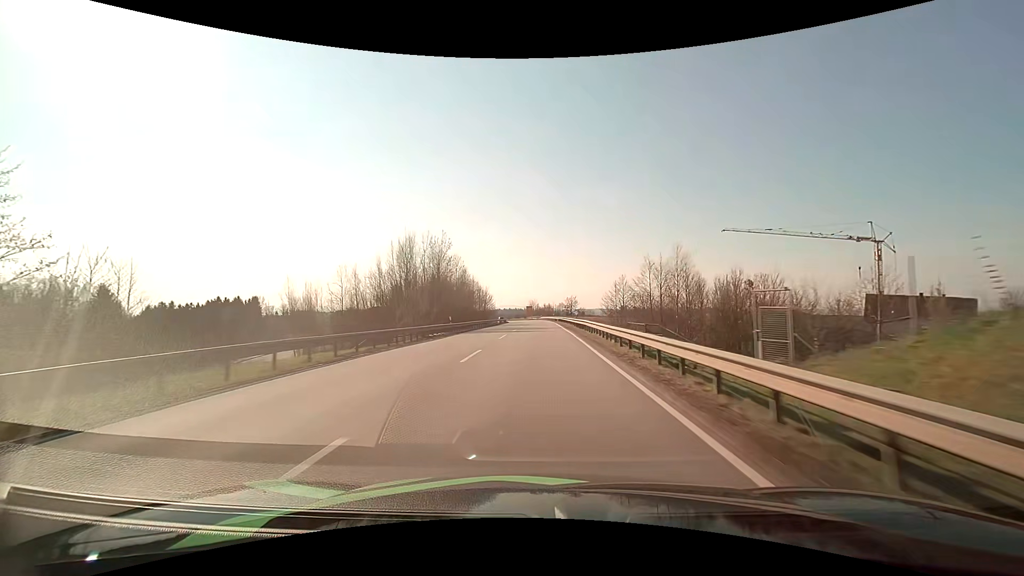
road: primary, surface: asphalt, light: Day
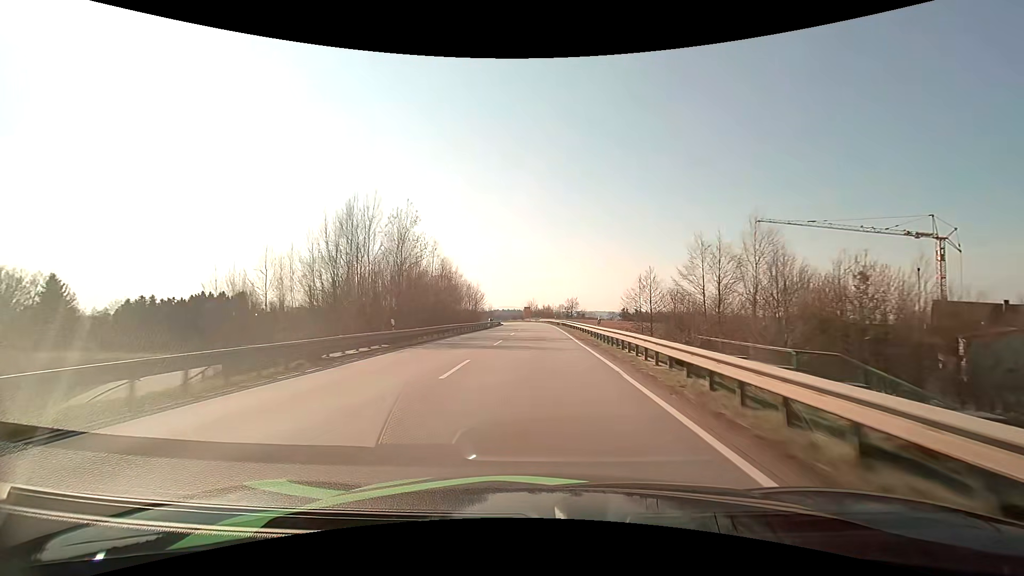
(0.0, +14.9) m; 0°
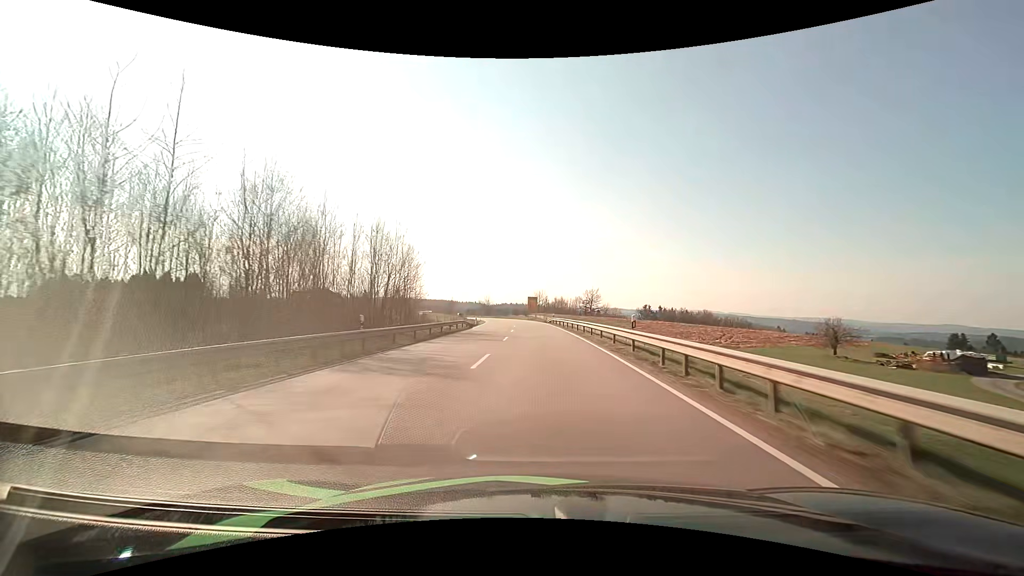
(-0.2, +58.8) m; -1°
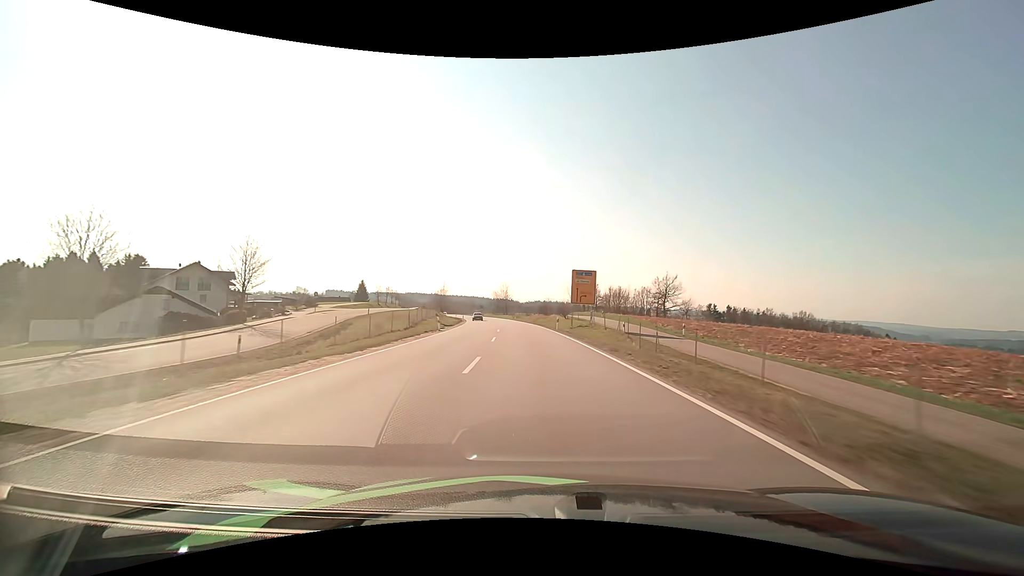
(-2.4, +72.9) m; -4°
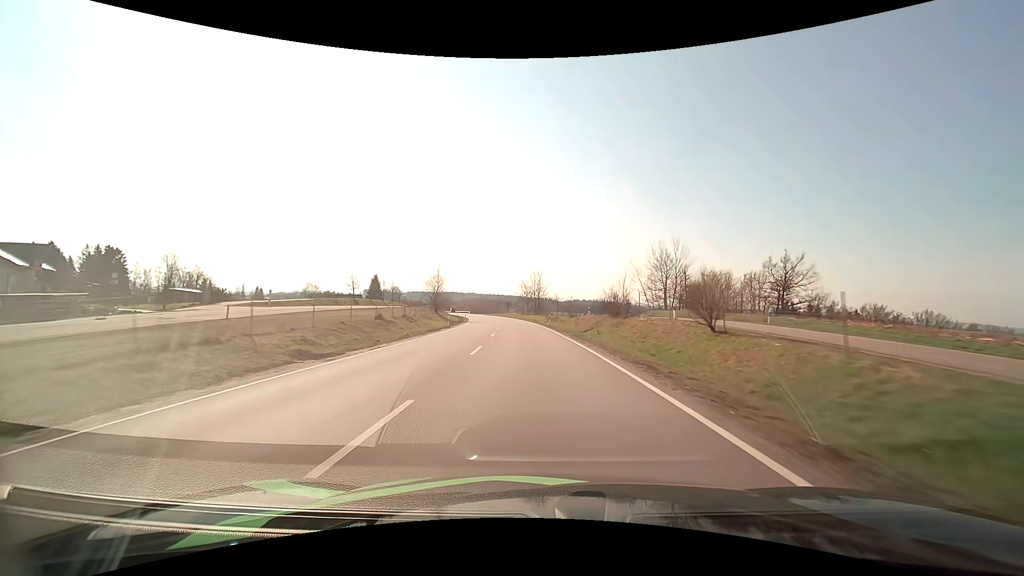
(-1.6, +43.9) m; -4°
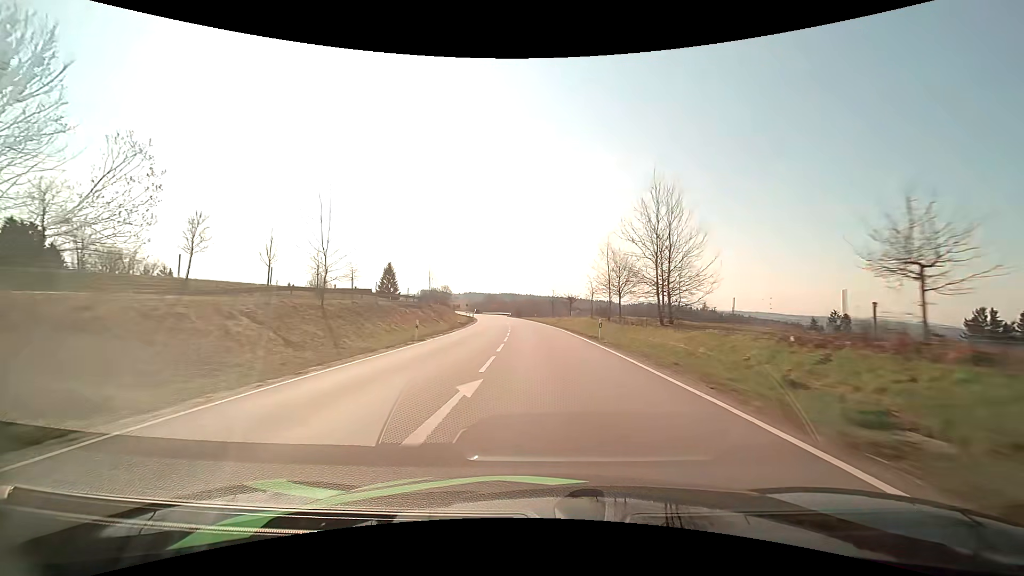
(-4.8, +70.7) m; -7°
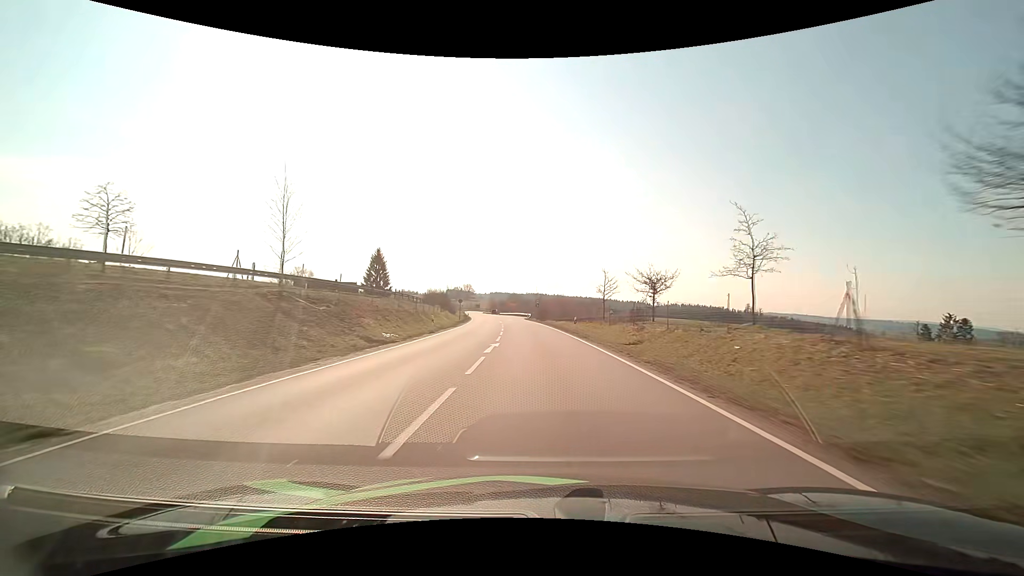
(-1.0, +42.8) m; -3°
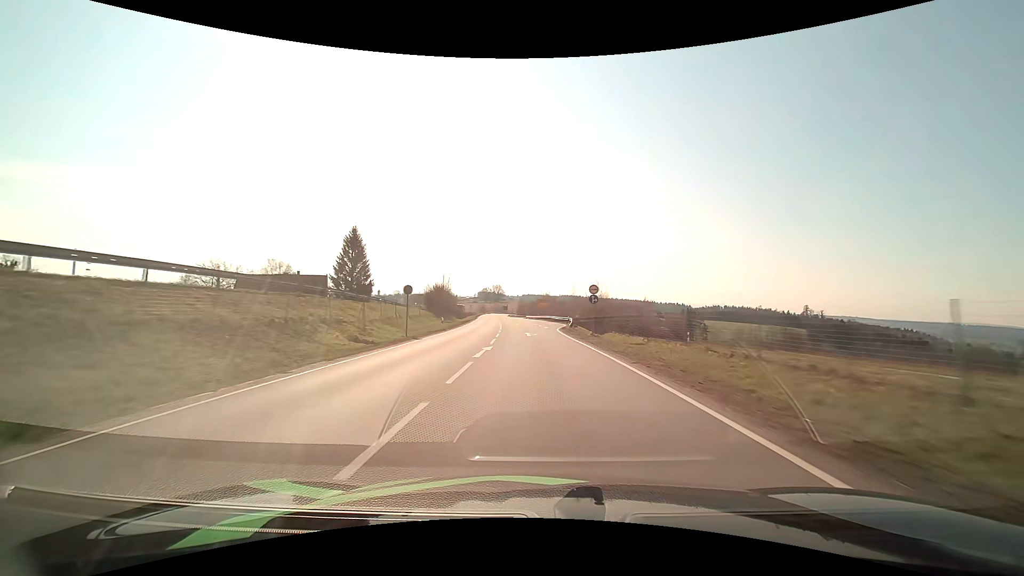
(-1.4, +43.7) m; -4°
(0, +10) (0, +20) (-1, +30) (-1, +40) (-2, +50) (-3, +60) (-3, +70) (-4, +80) (-5, +90) (-6, +100) m
